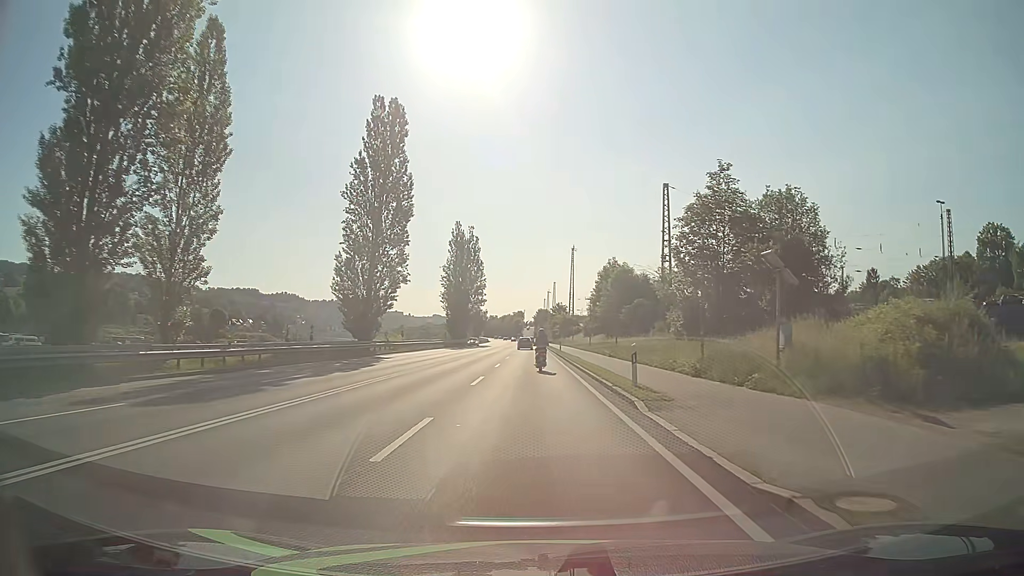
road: primary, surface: asphalt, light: Day
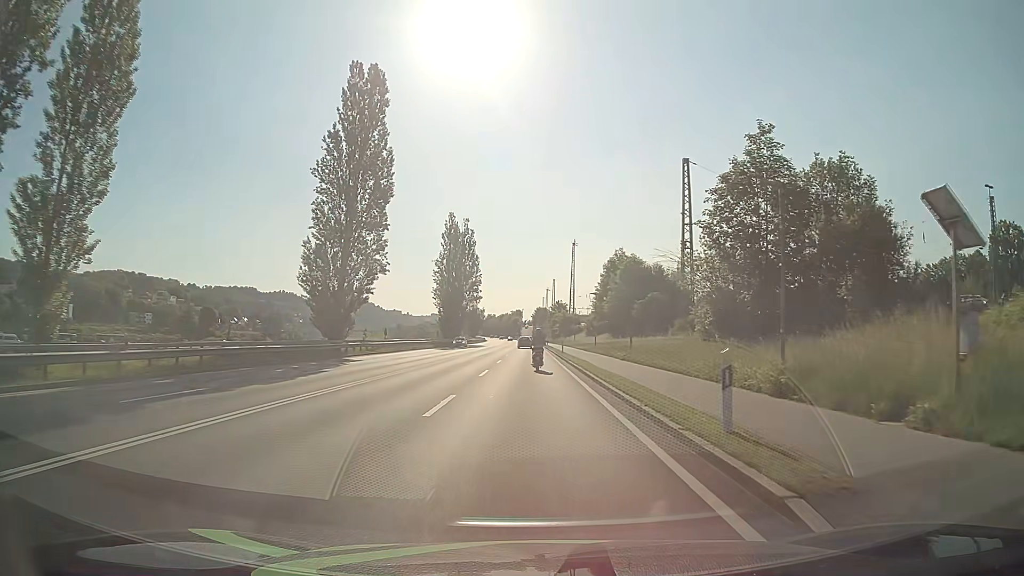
(0.0, +8.0) m; 0°
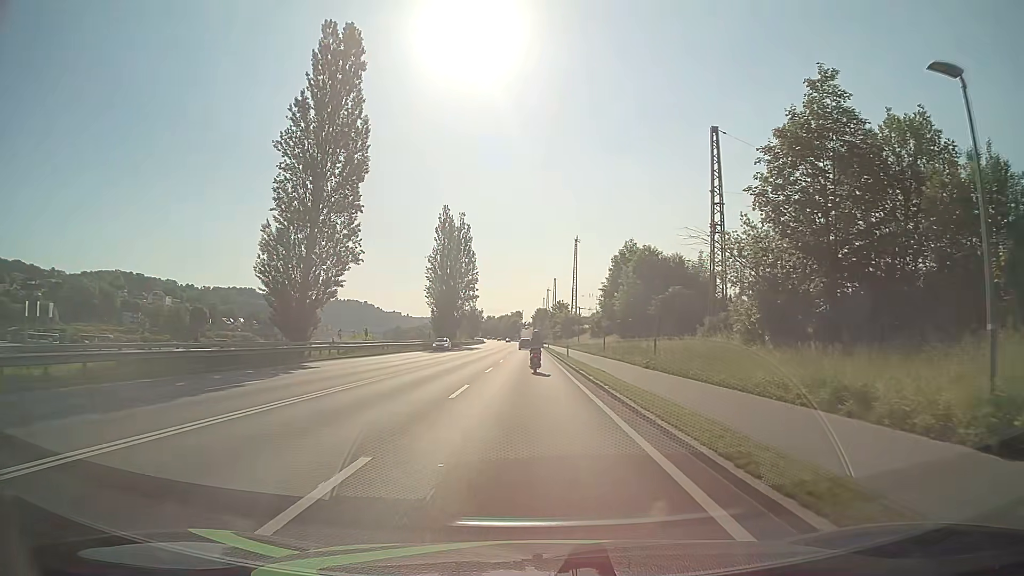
(0.0, +8.0) m; 0°
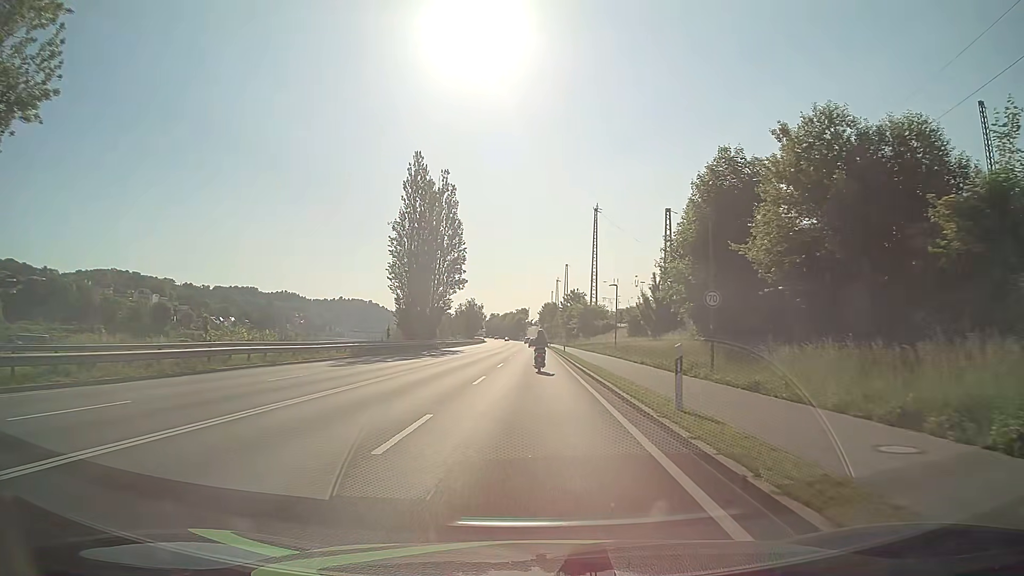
(-0.2, +31.9) m; -1°
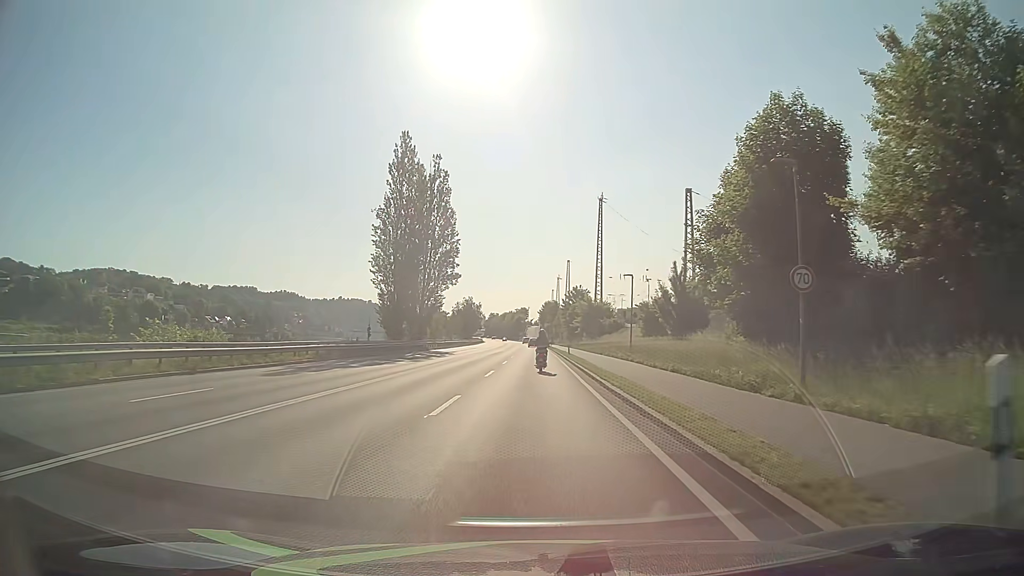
(0.0, +8.0) m; 0°
